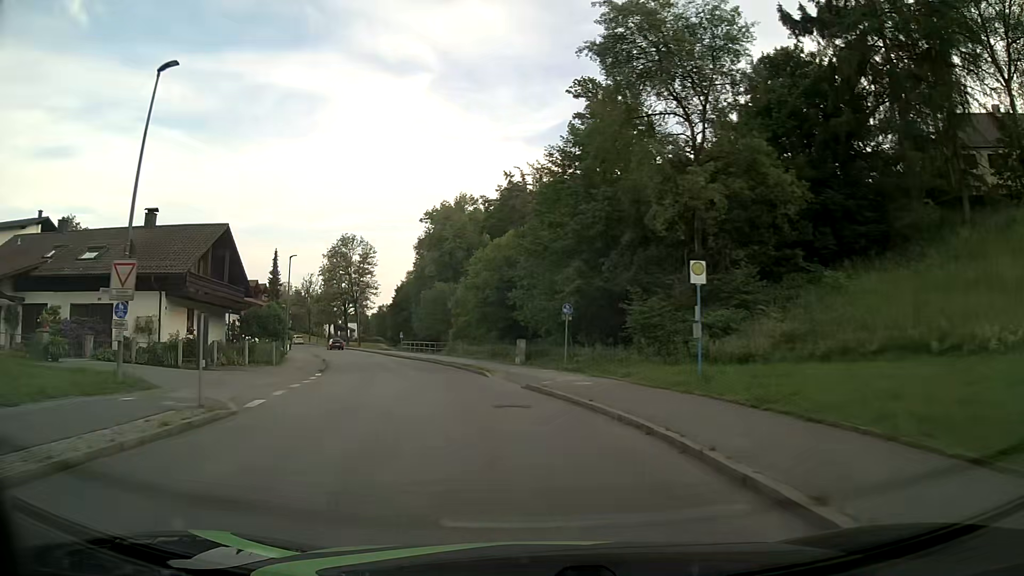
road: unclassified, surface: asphalt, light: Day
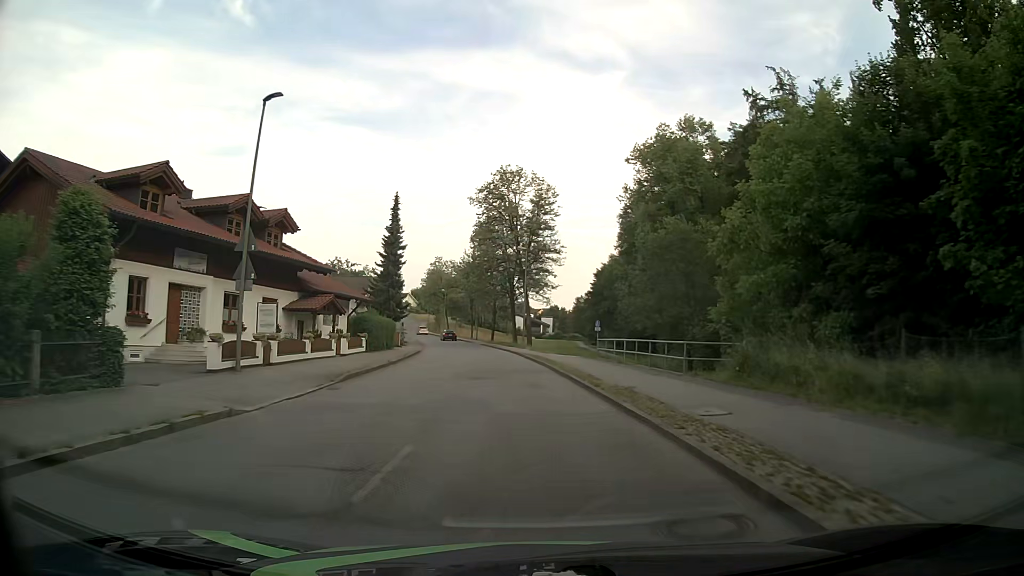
(-6.9, +37.6) m; -18°
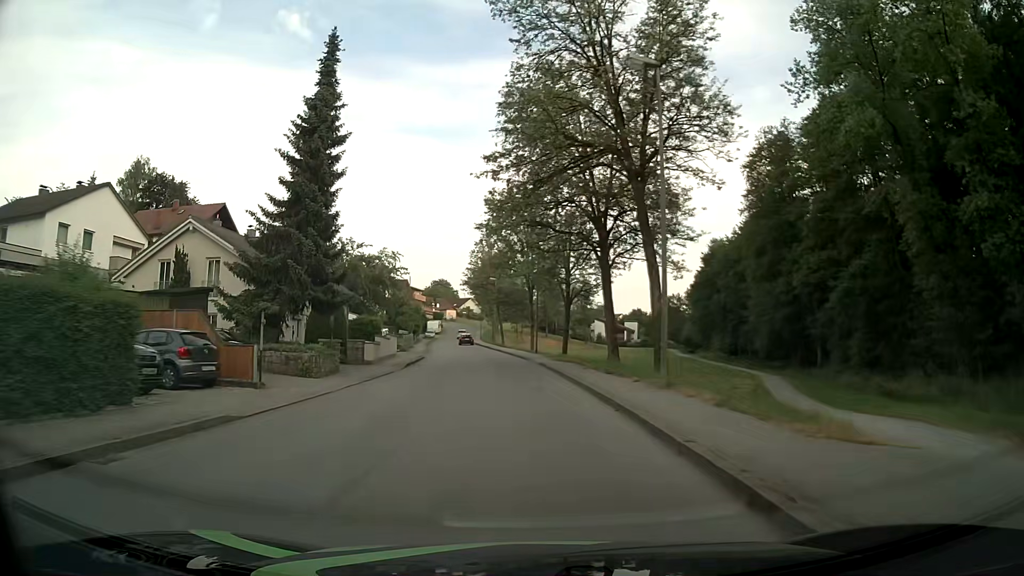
(-1.8, +38.3) m; -6°
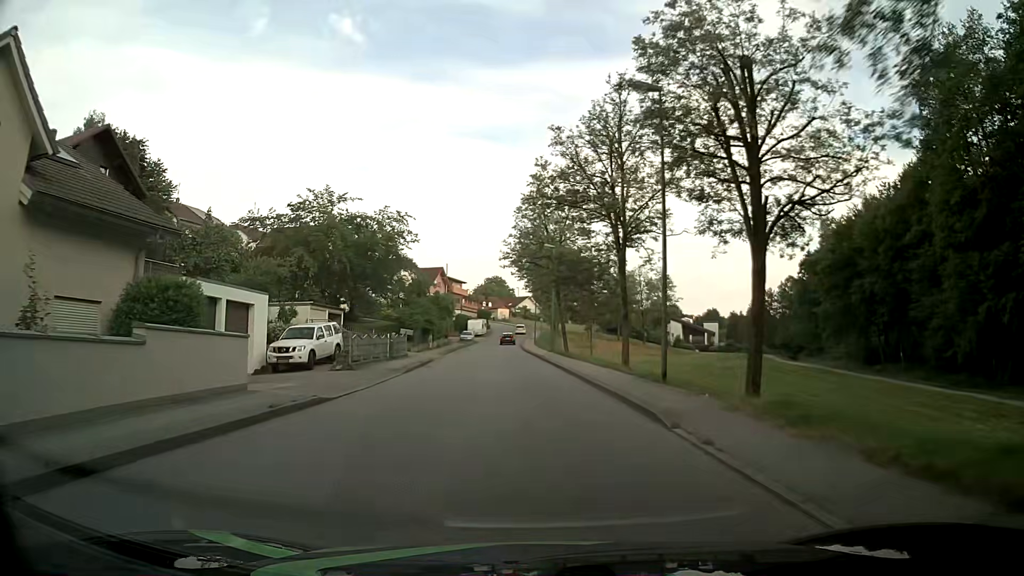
(-1.7, +30.3) m; -6°
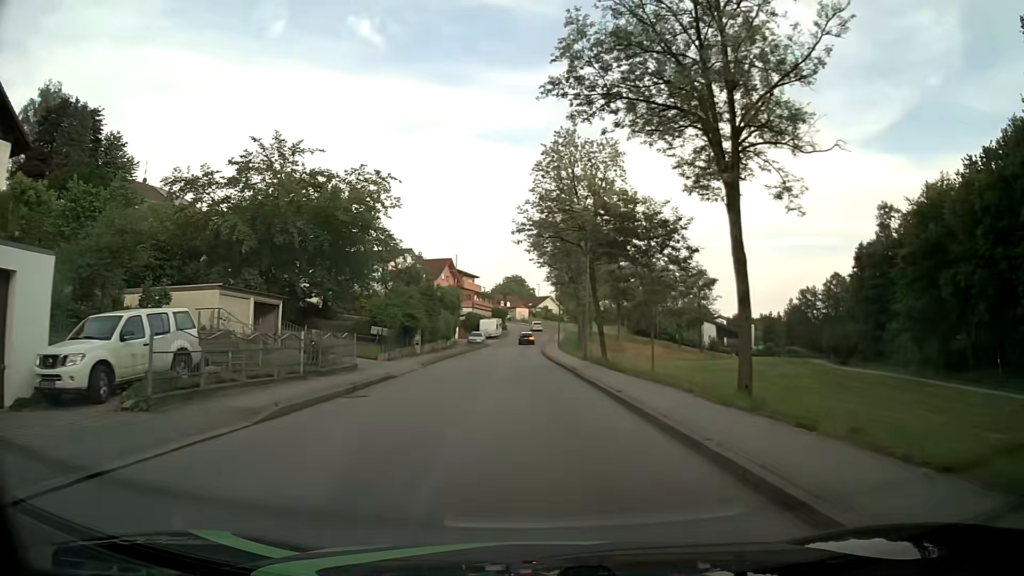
(-0.3, +15.2) m; -2°
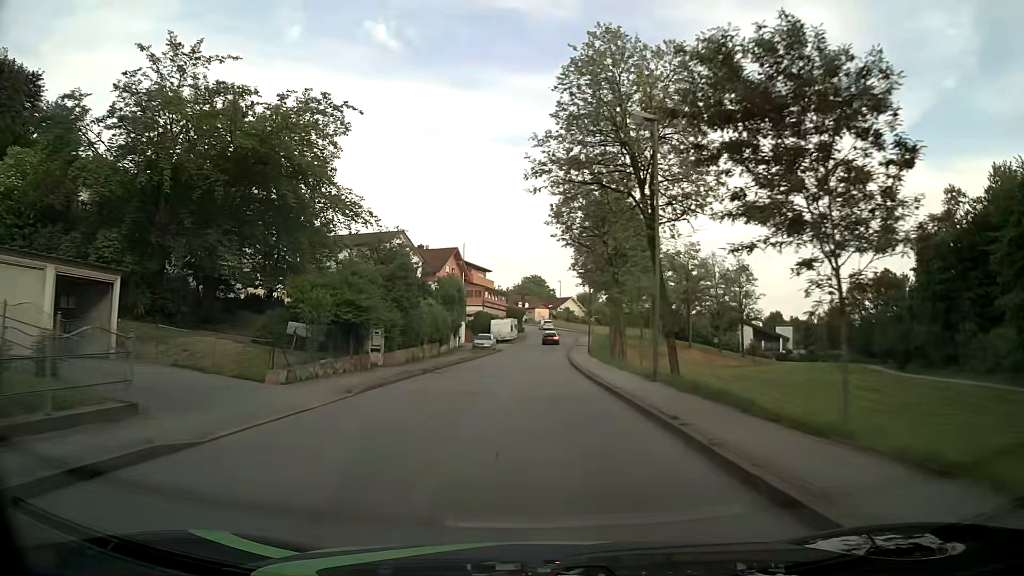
(-0.2, +15.2) m; -2°
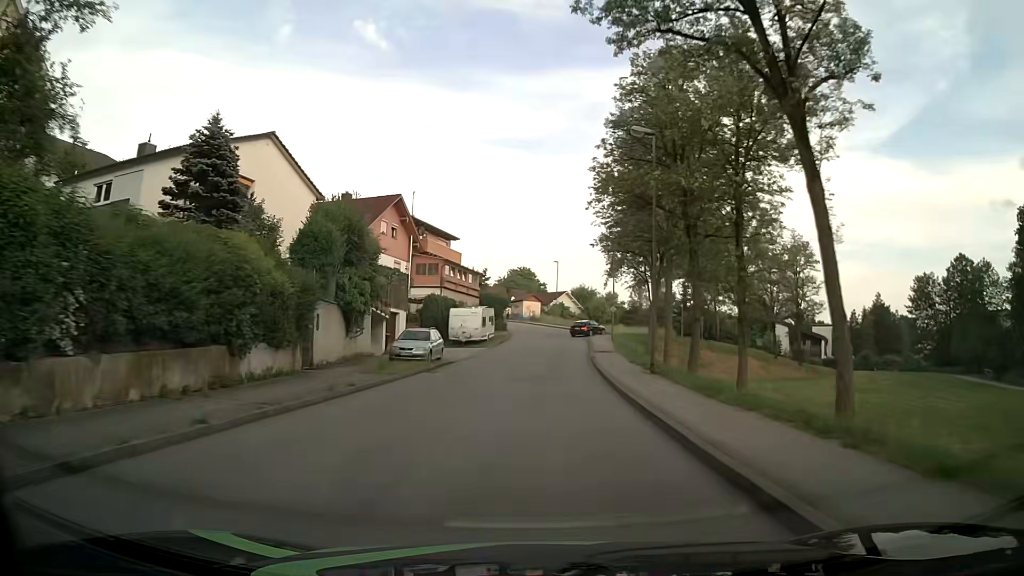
(0.0, +30.4) m; +1°
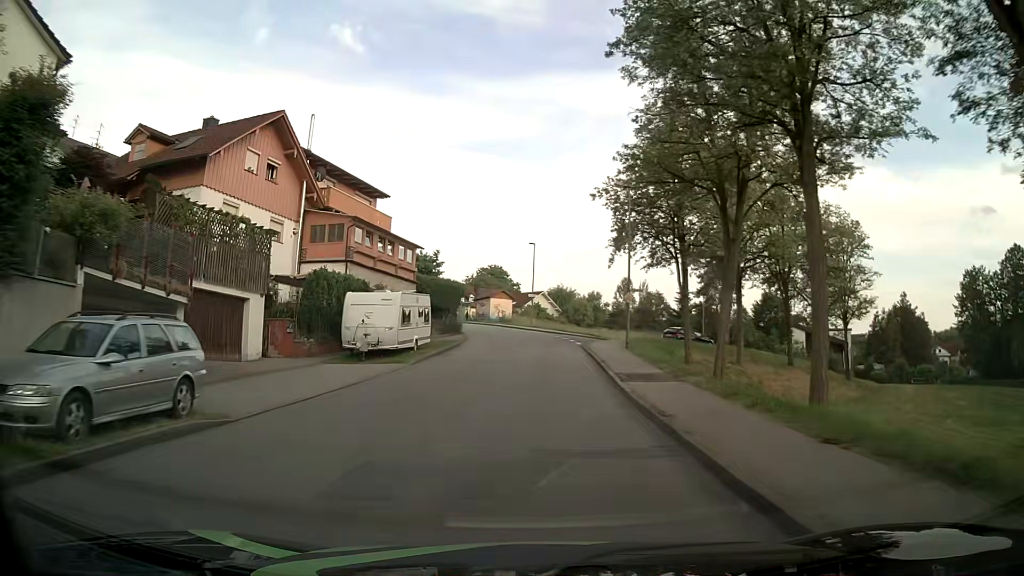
(+0.5, +20.7) m; +3°
(0, +10) (0, +20) (0, +30) (+1, +40) (+6, +48) (+15, +53) (+22, +60) (+29, +67) (+36, +74) (+45, +80) m
